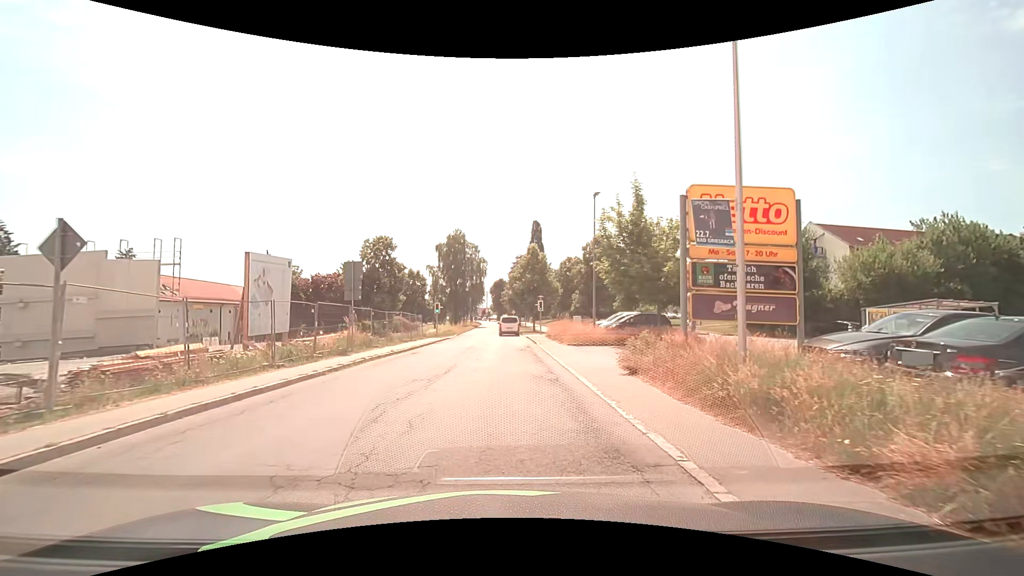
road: secondary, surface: asphalt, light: Day
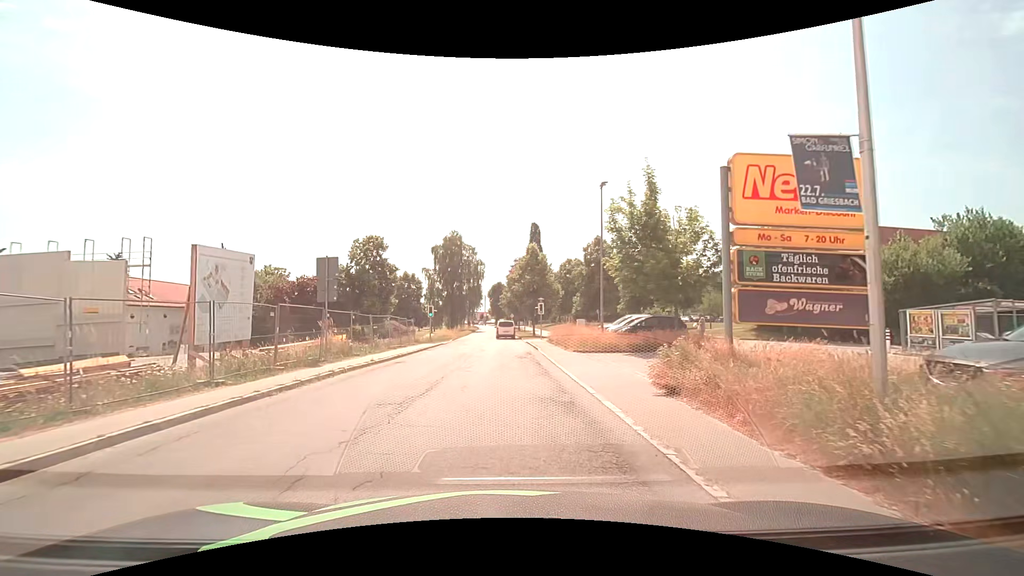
(0.0, +2.9) m; 0°
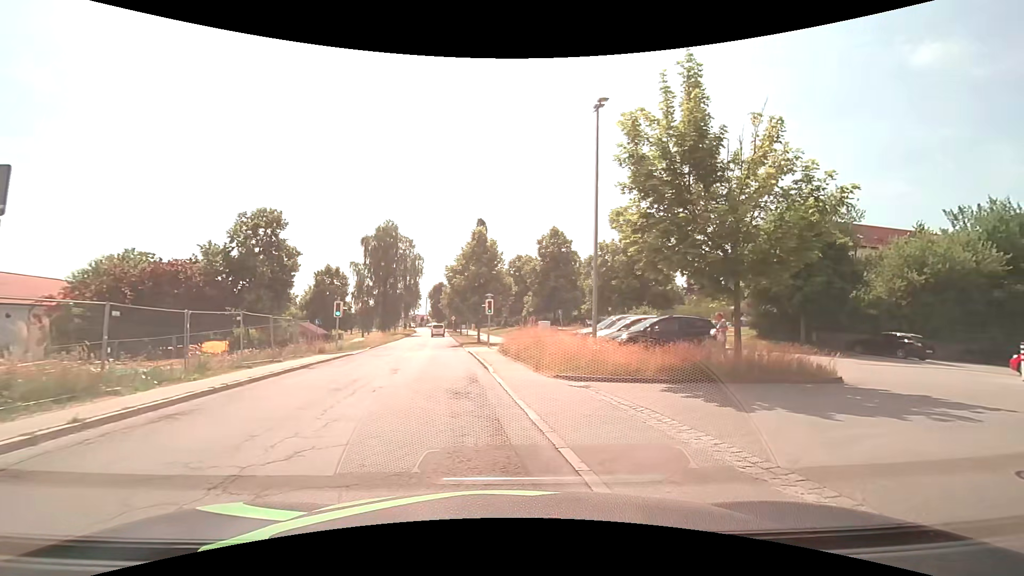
(+0.1, +10.5) m; +5°
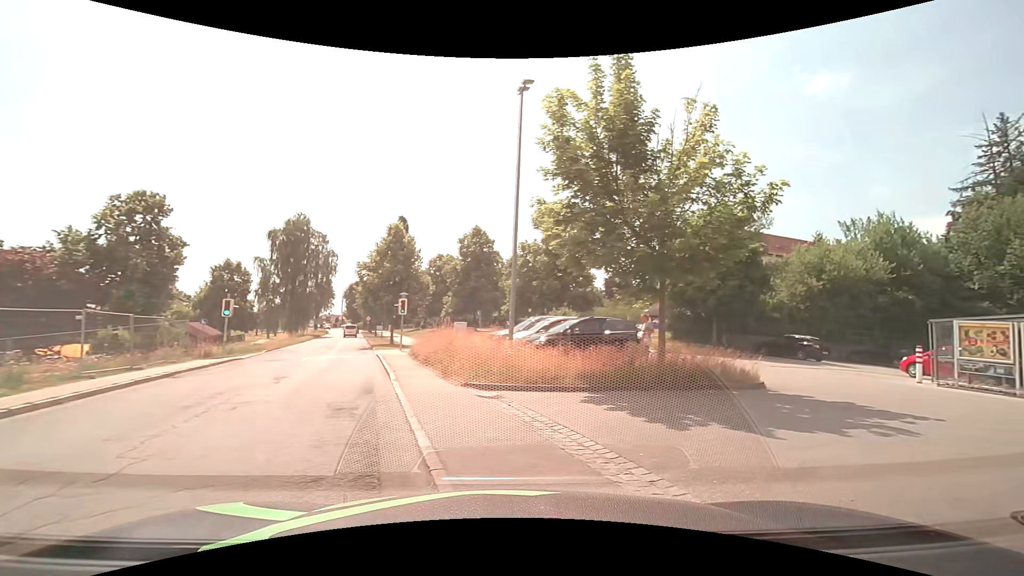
(+0.1, +1.6) m; +10°
